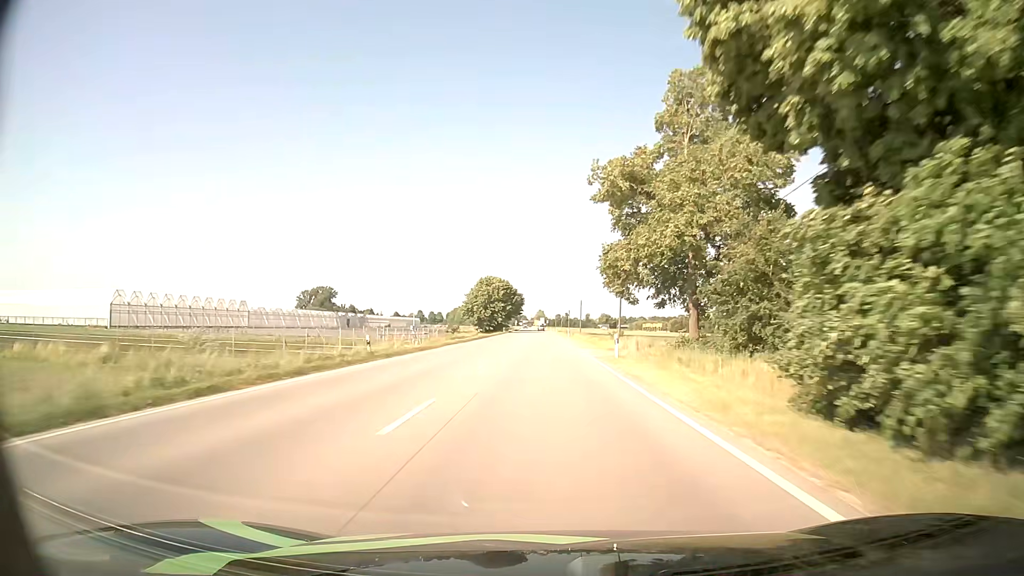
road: primary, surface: asphalt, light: Day
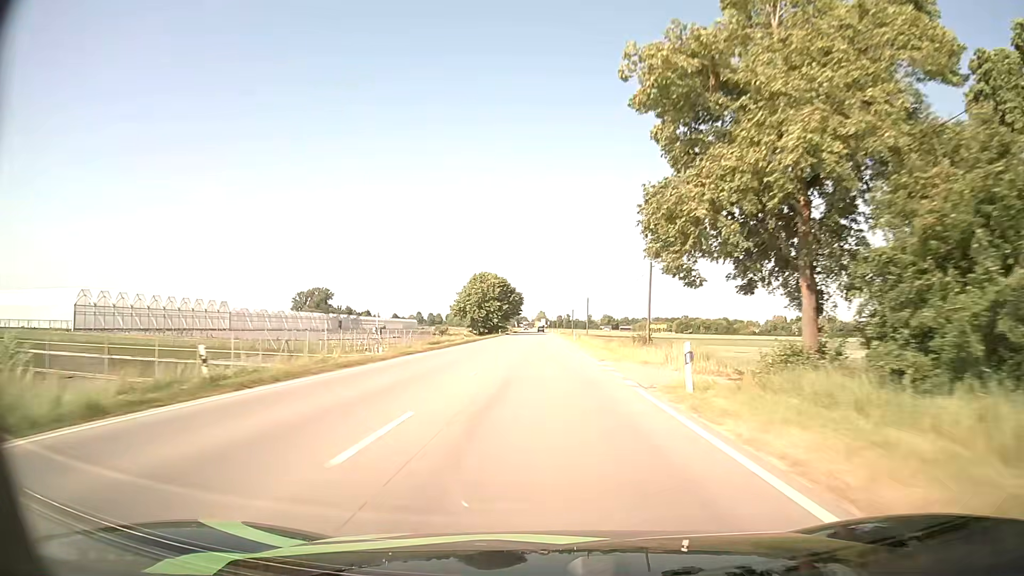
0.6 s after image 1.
(-0.1, +13.9) m; 0°
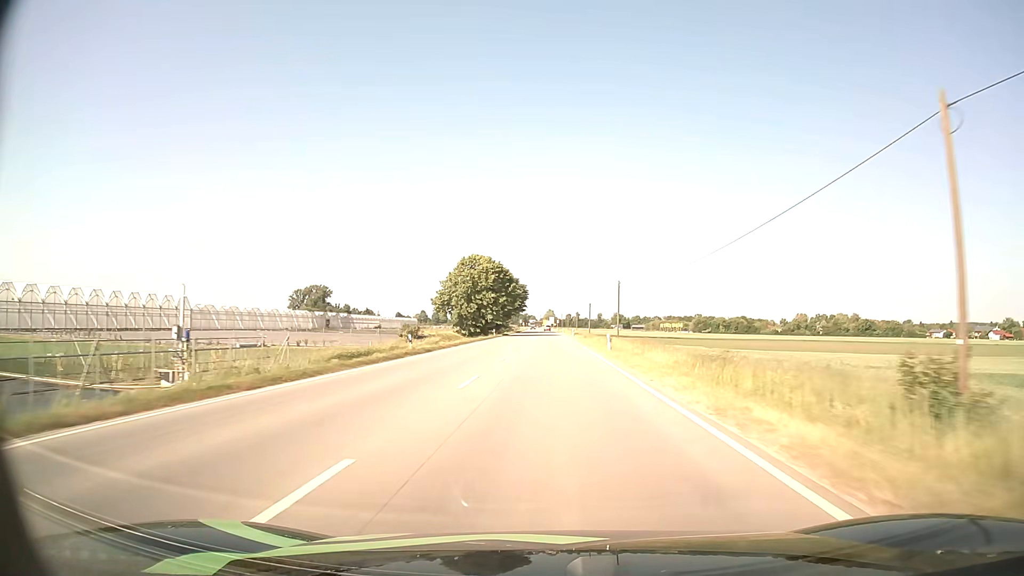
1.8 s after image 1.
(-0.1, +28.0) m; -1°
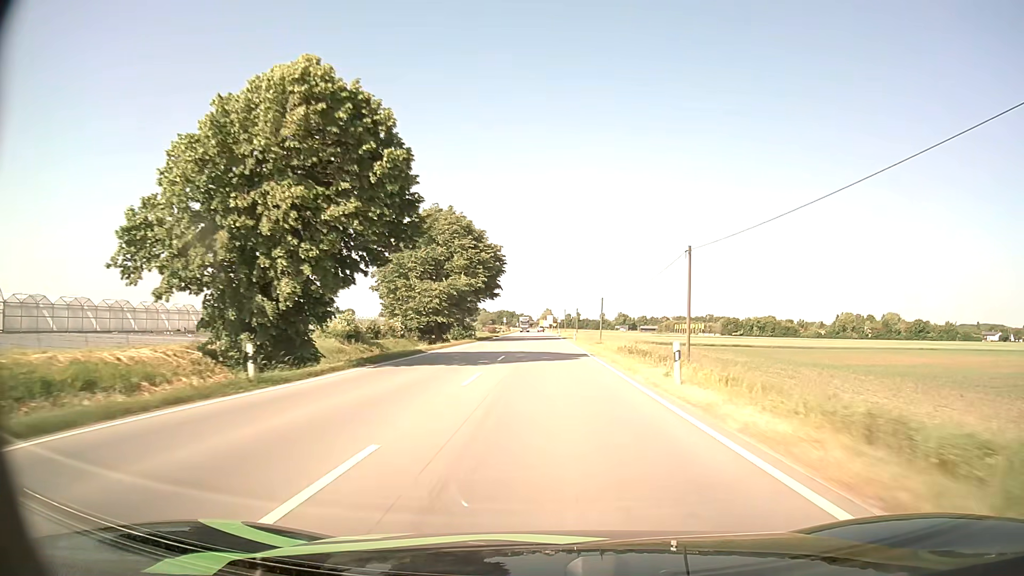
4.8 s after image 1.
(+0.1, +70.8) m; 0°
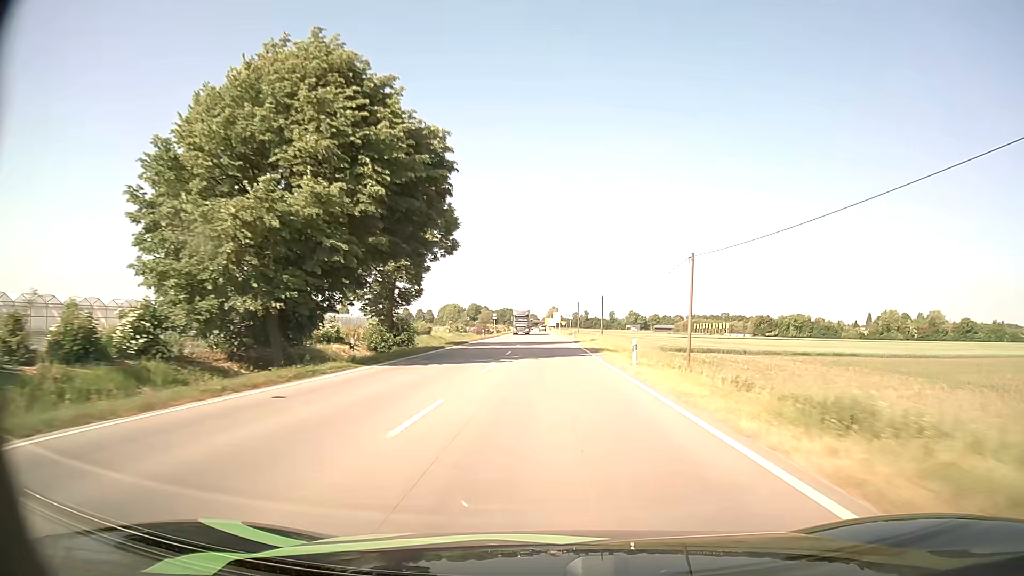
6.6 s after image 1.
(-0.1, +43.3) m; 0°
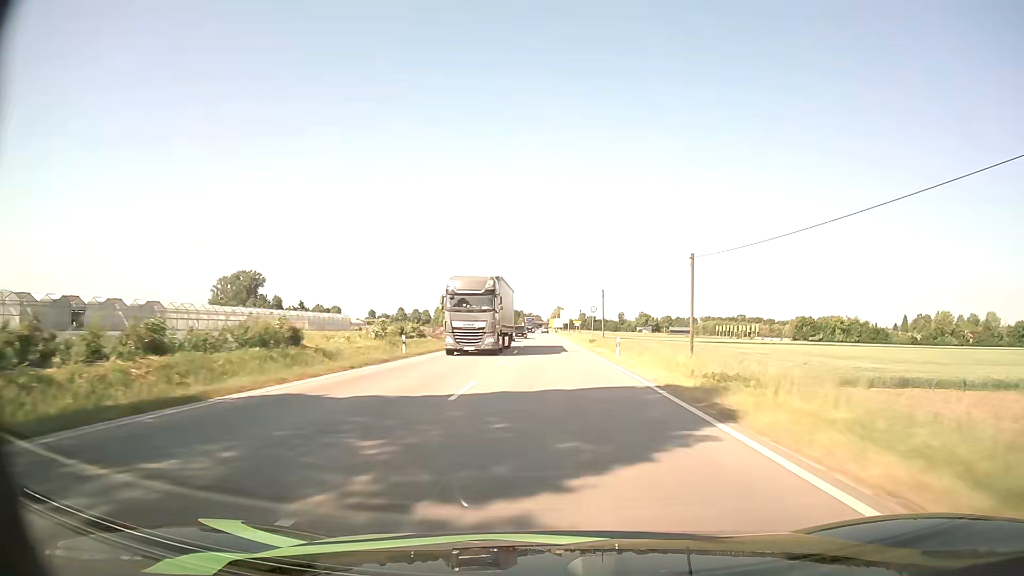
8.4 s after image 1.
(-0.3, +43.8) m; -1°
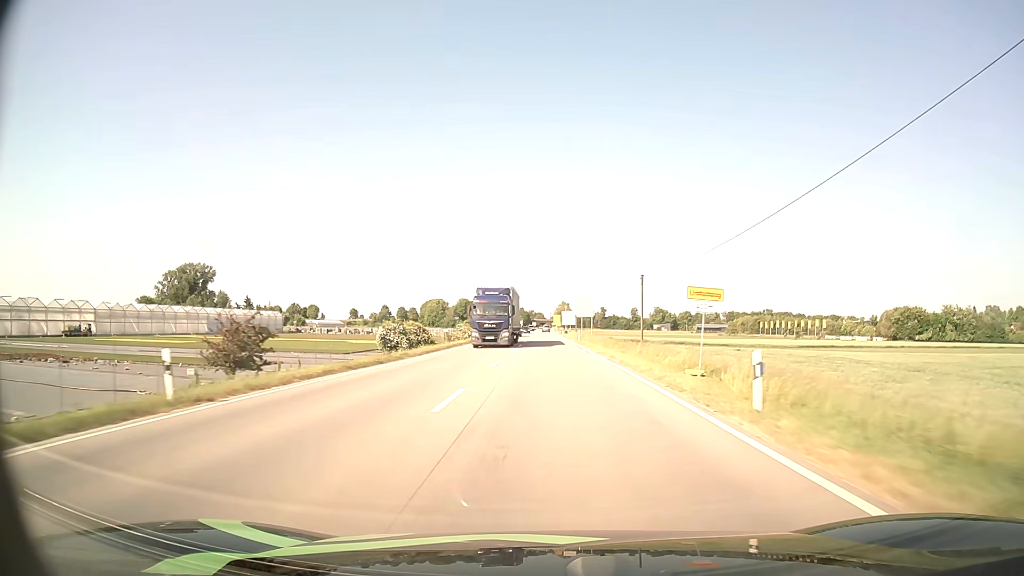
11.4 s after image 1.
(-0.2, +73.6) m; 0°
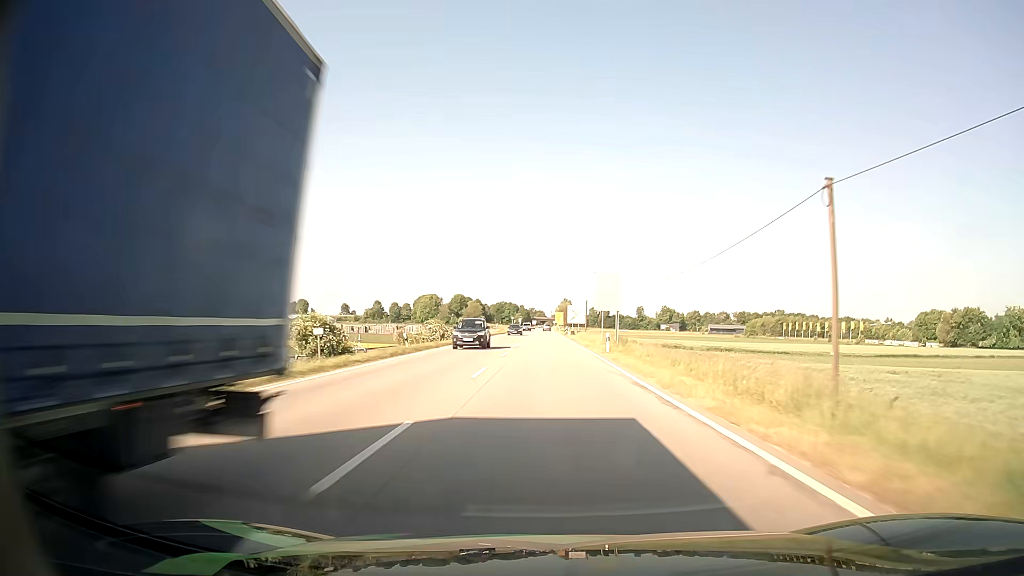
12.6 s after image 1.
(0.0, +29.2) m; 0°
(0, +10) (0, +20) (0, +30) (0, +40) (0, +50) (0, +60) (-1, +70) (-1, +80) (-1, +90) (-1, +100) m
